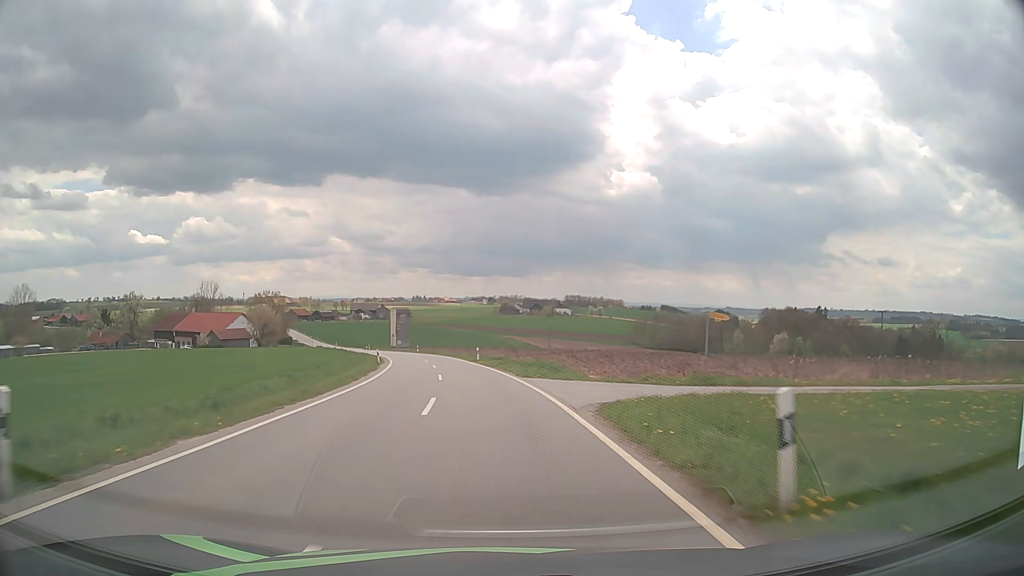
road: tertiary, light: Day
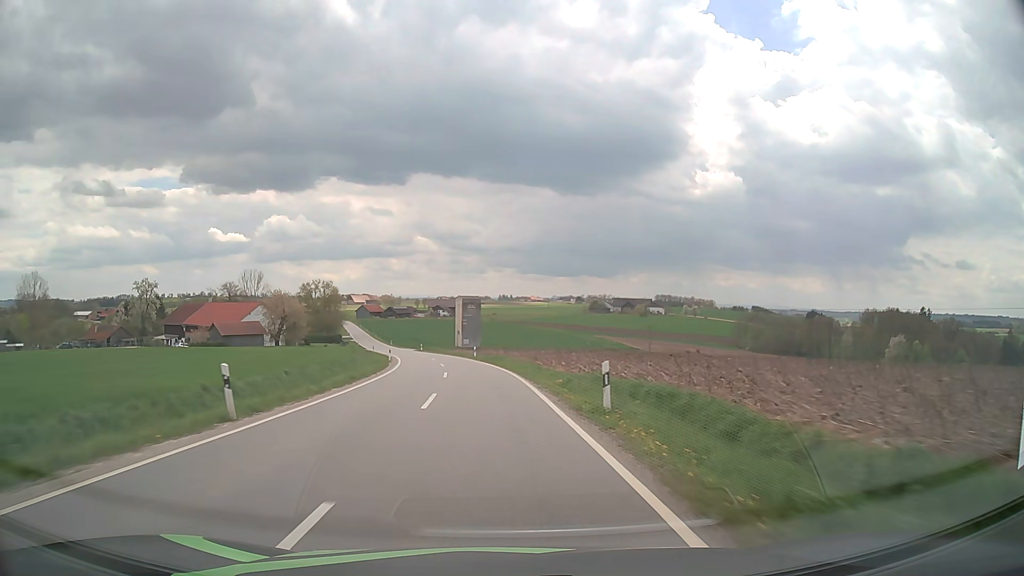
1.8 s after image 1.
(-2.1, +35.5) m; -7°
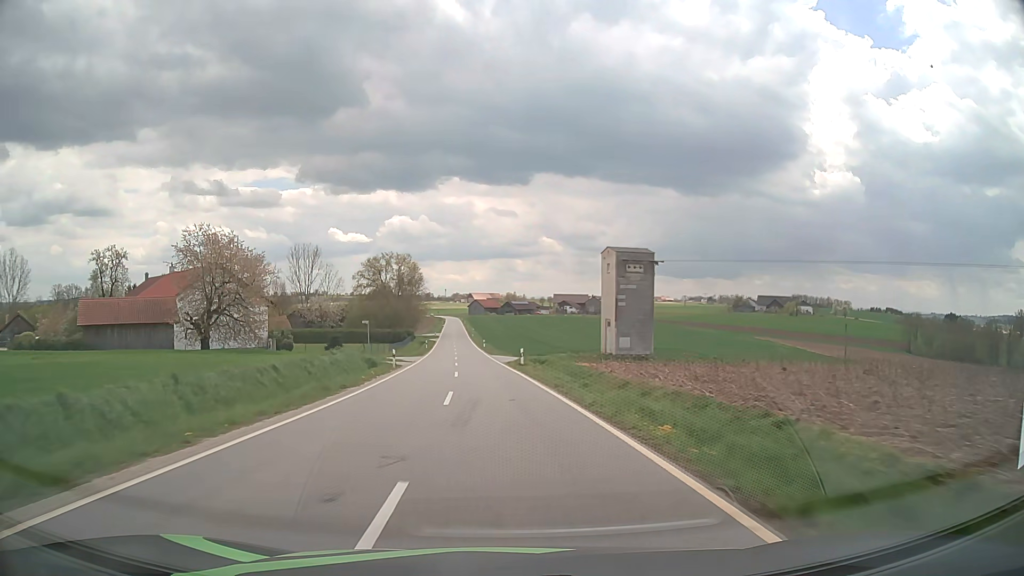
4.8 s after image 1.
(-6.0, +59.9) m; -11°
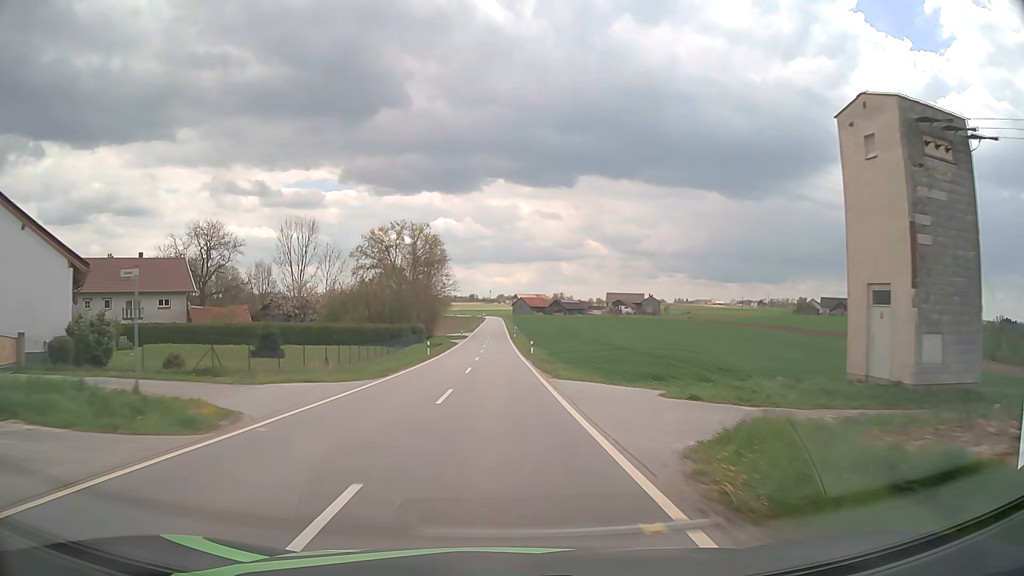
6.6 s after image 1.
(-1.4, +36.8) m; -4°
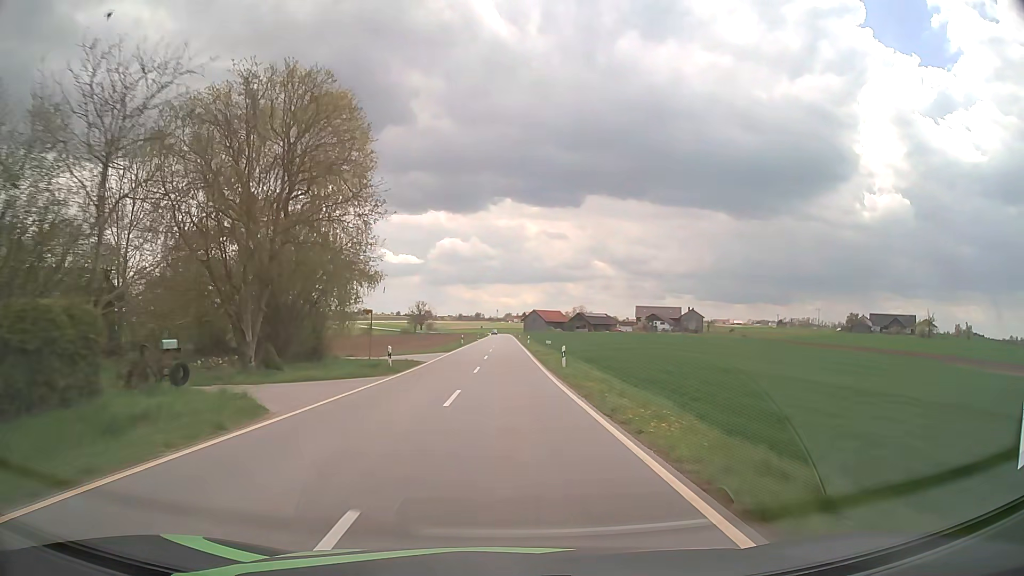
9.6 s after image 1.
(-0.9, +62.0) m; -1°
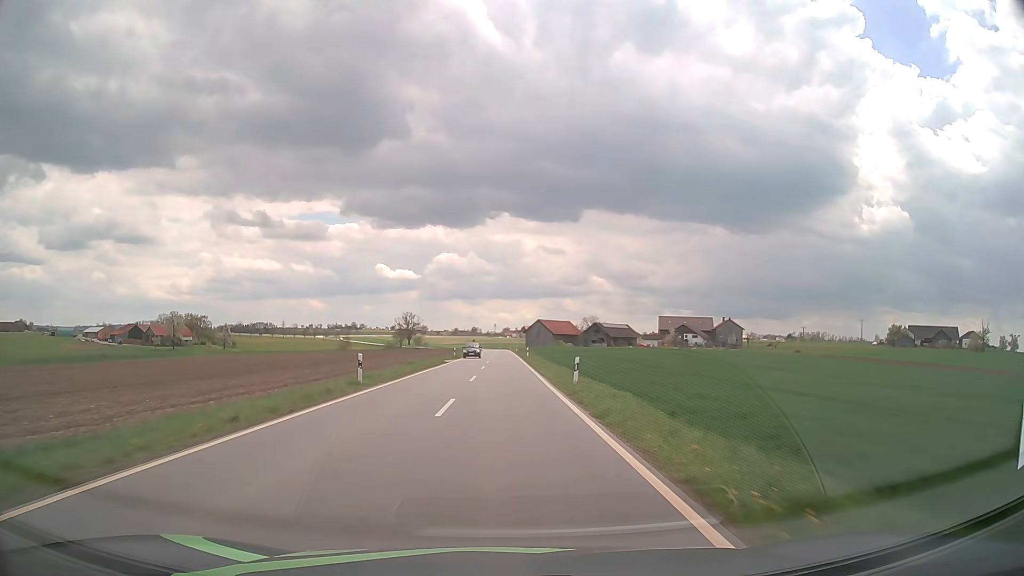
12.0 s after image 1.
(0.0, +49.7) m; 0°
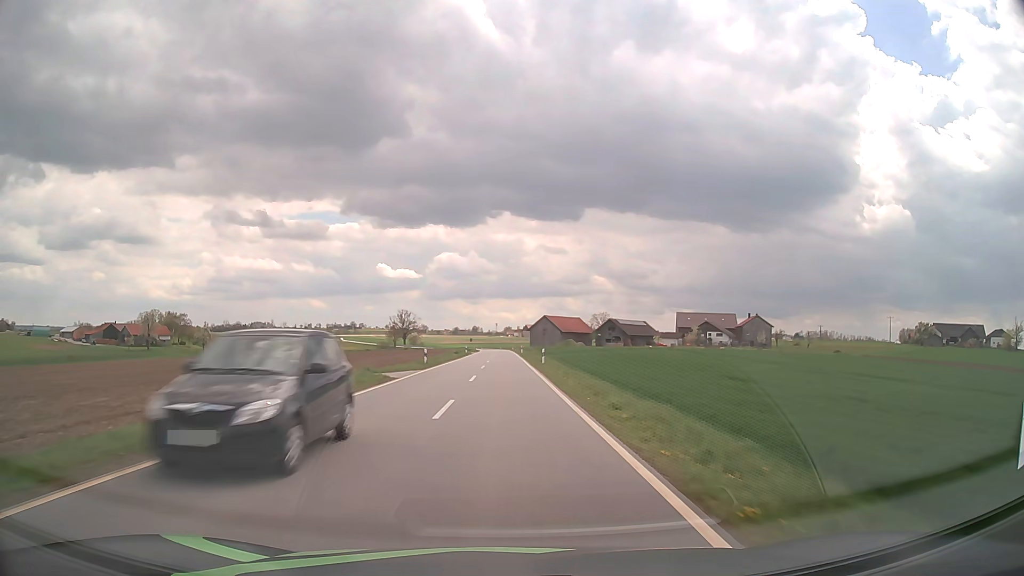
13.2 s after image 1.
(0.0, +24.9) m; 0°
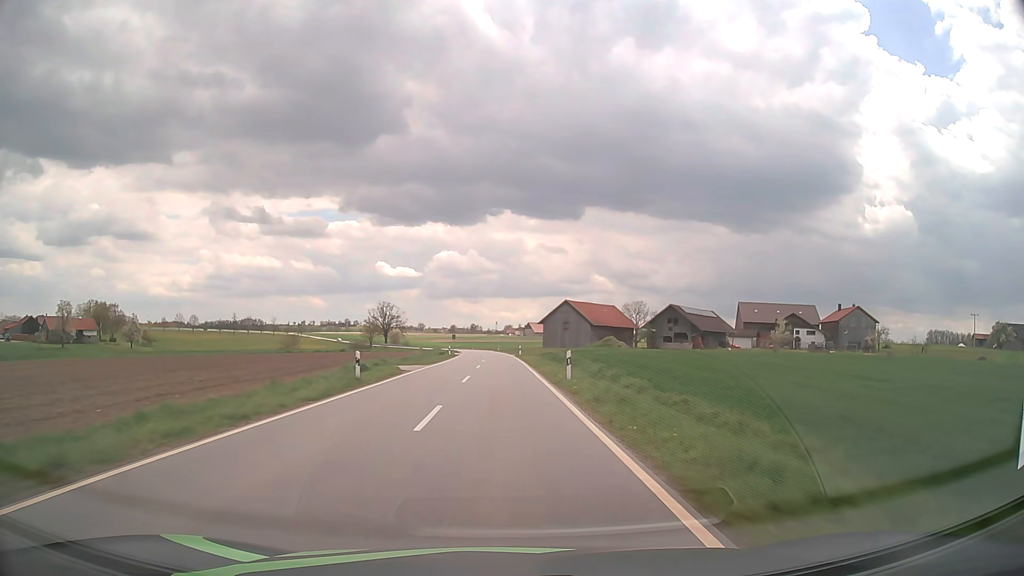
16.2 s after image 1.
(-0.1, +62.7) m; 0°
